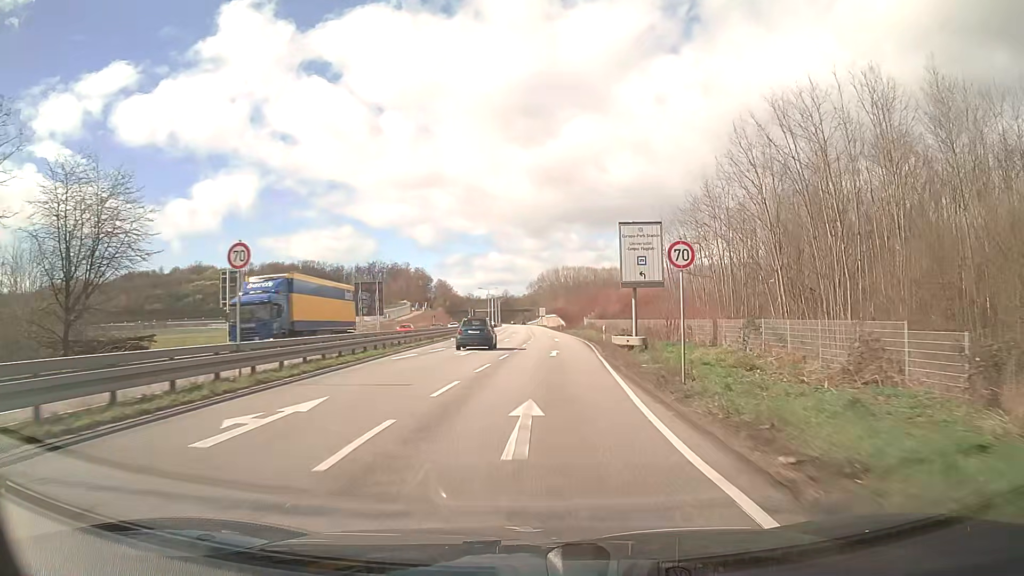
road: primary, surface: asphalt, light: Day
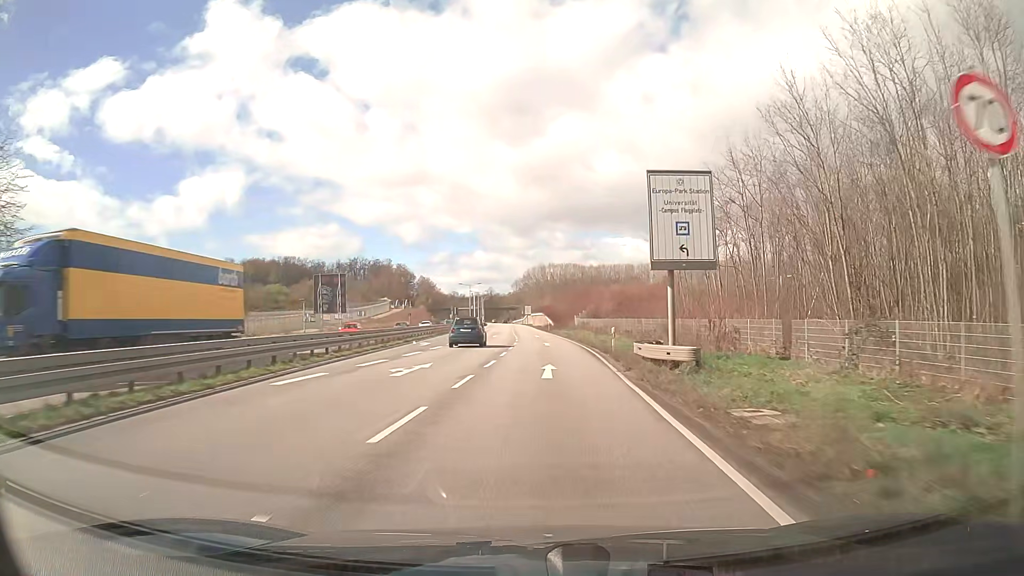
(+0.1, +10.5) m; +1°
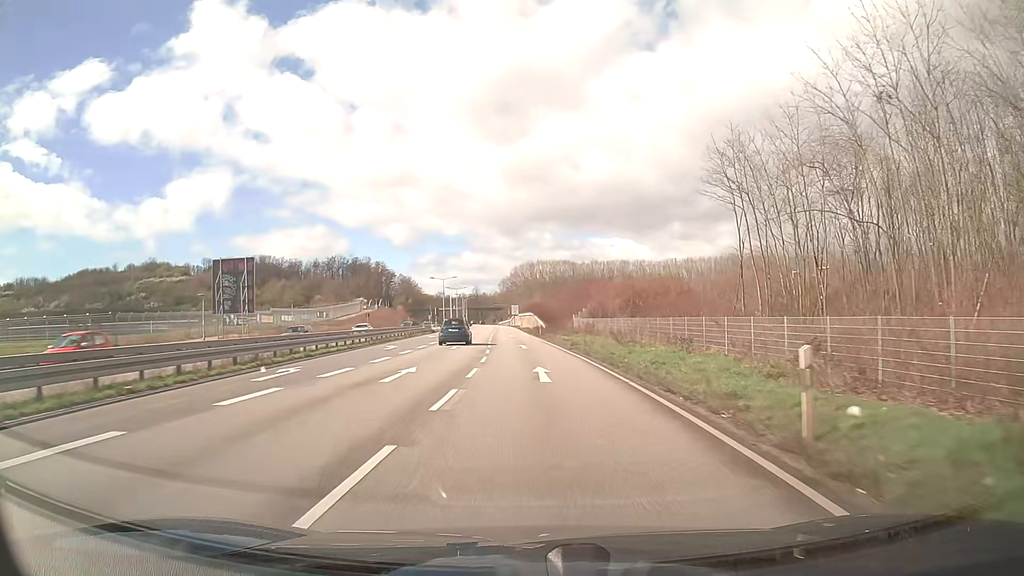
(+0.3, +21.3) m; +1°
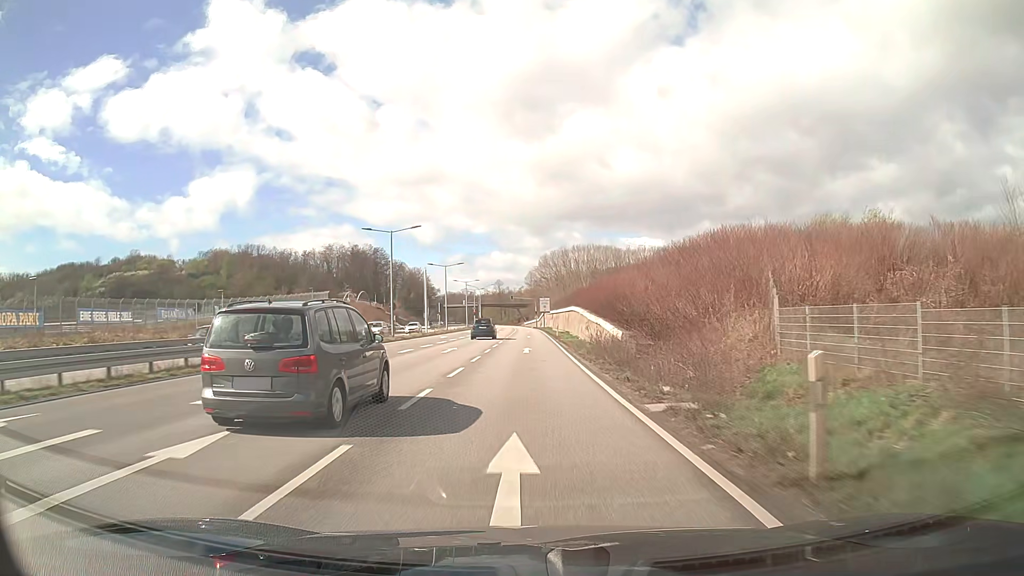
(-1.2, +54.5) m; -2°
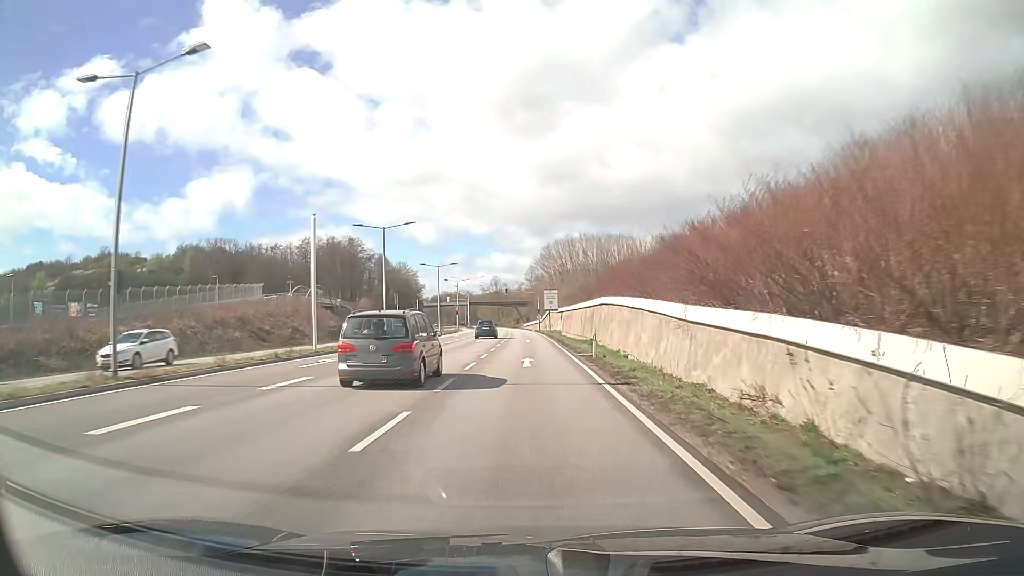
(0.0, +33.3) m; 0°
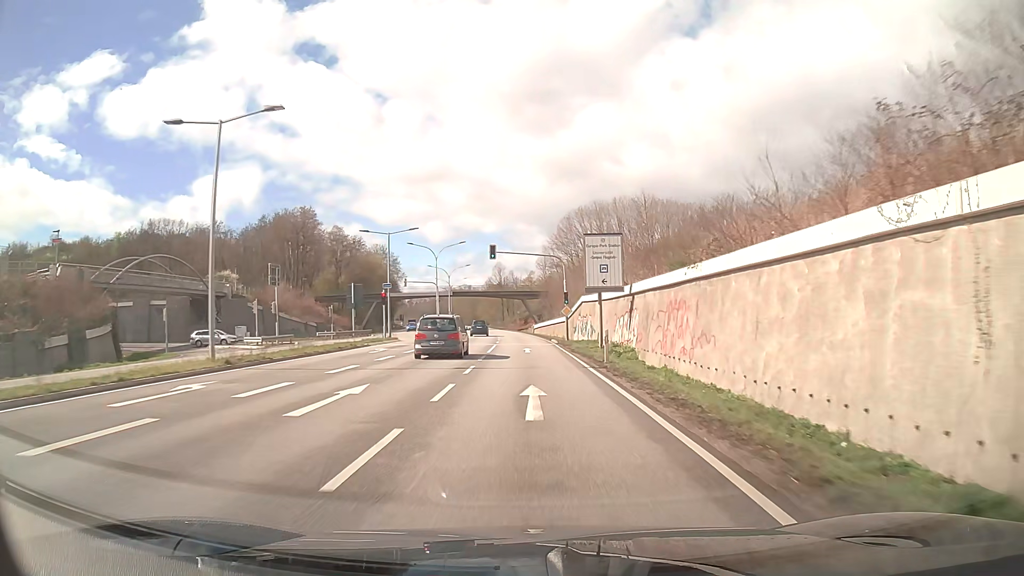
(-0.2, +56.0) m; -1°
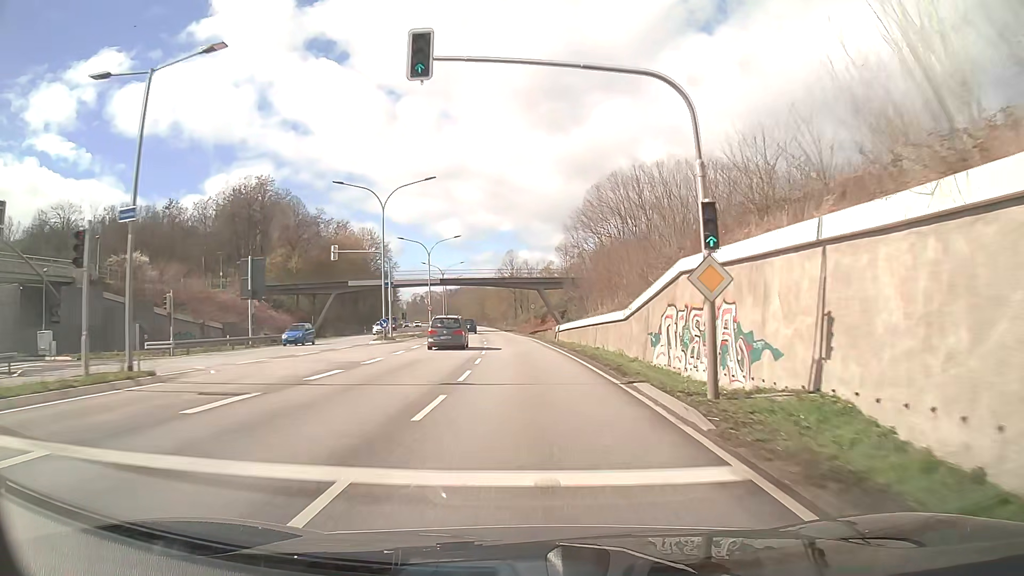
(-0.3, +33.8) m; -1°
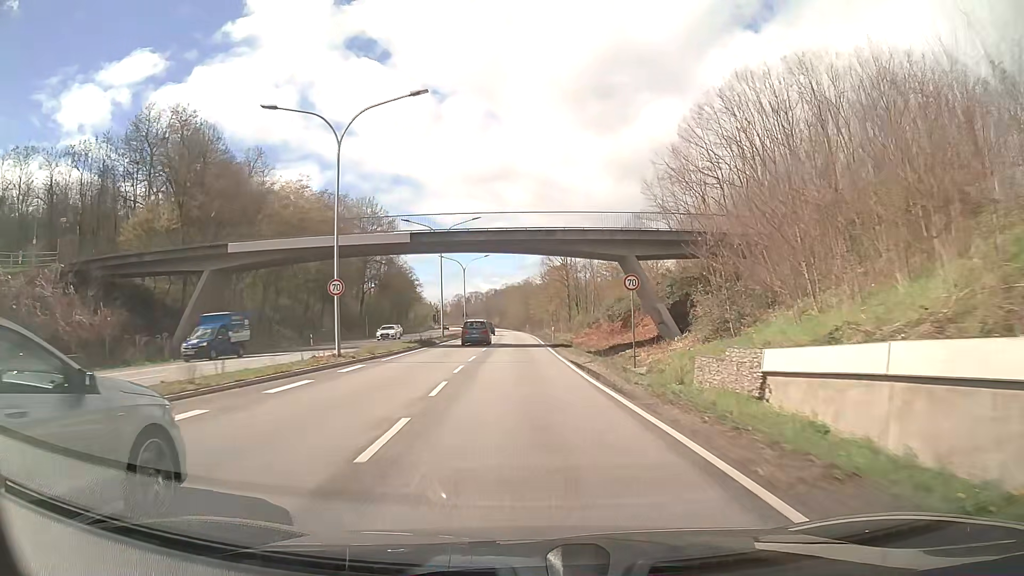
(-1.6, +44.9) m; -4°
(0, +10) (0, +20) (-1, +30) (-1, +40) (-1, +50) (-1, +60) (-2, +70) (-2, +80) (-3, +90) (-3, +100) m
